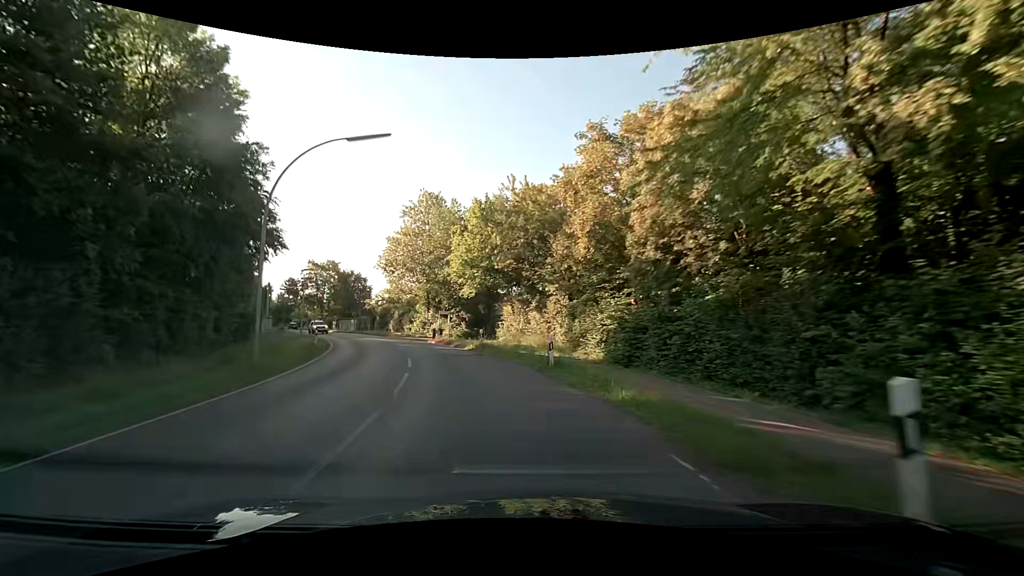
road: secondary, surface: asphalt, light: Day
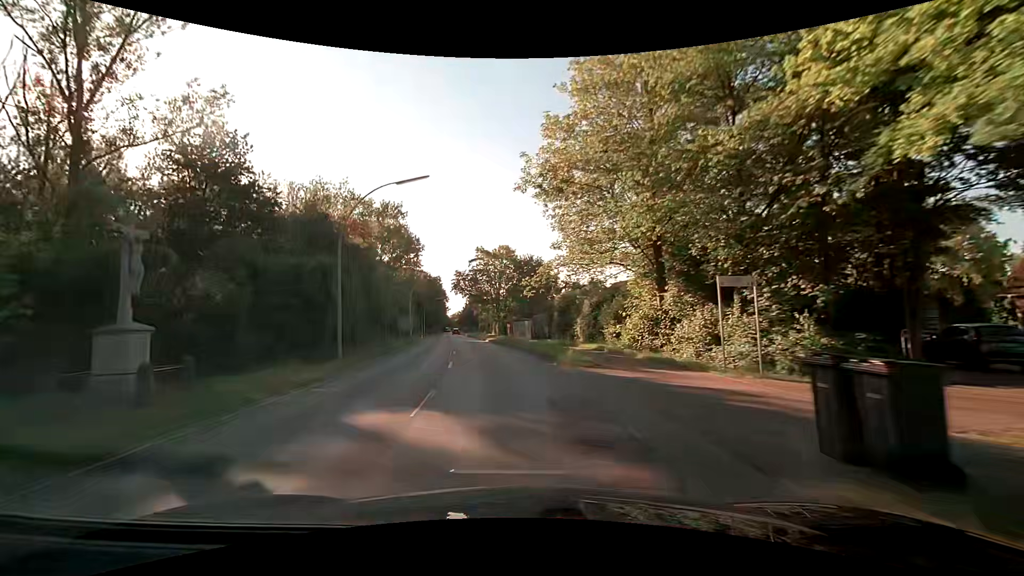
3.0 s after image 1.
(-7.9, +36.4) m; -23°
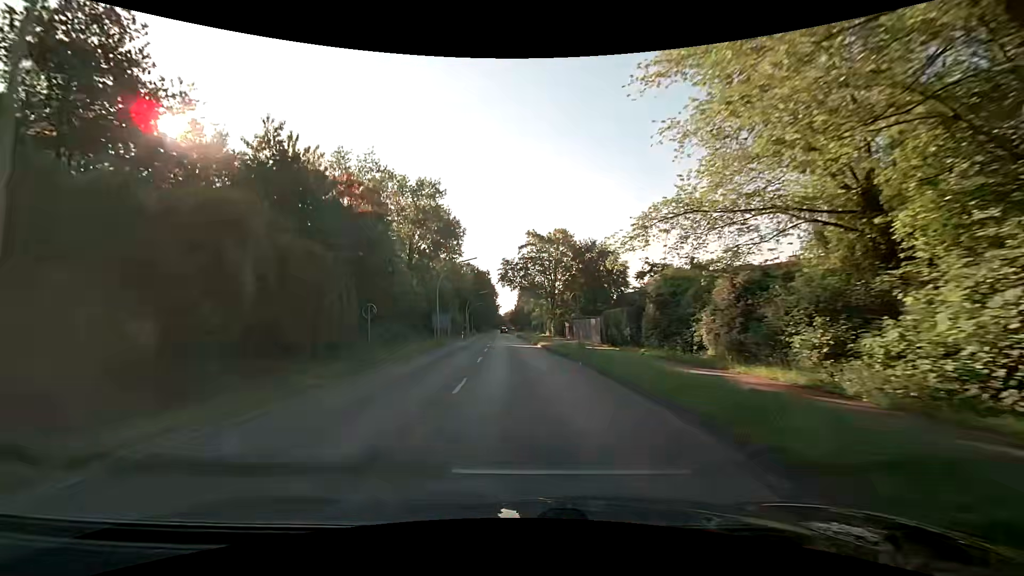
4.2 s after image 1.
(-0.8, +15.9) m; -6°
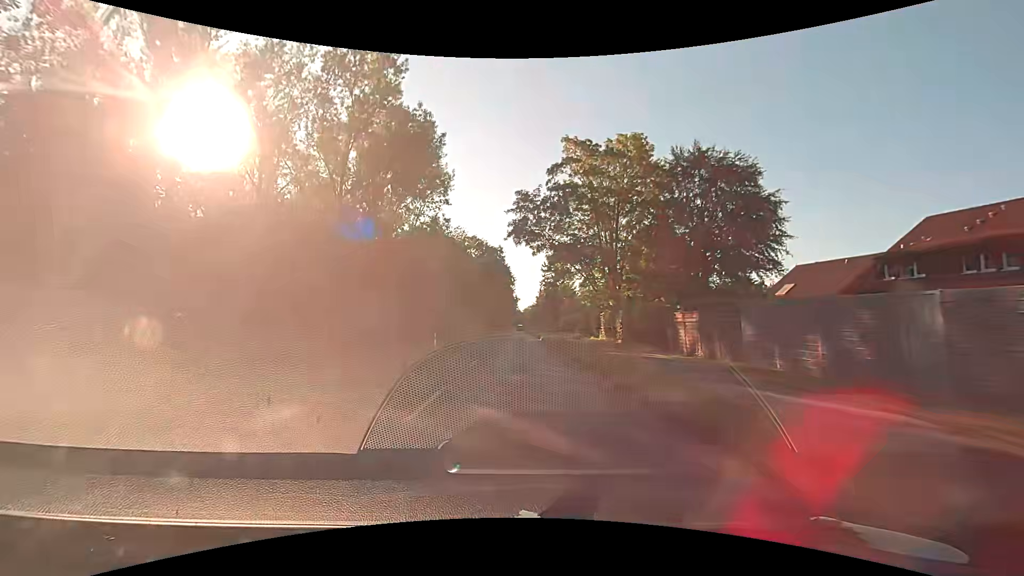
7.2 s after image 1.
(-1.3, +39.2) m; -3°
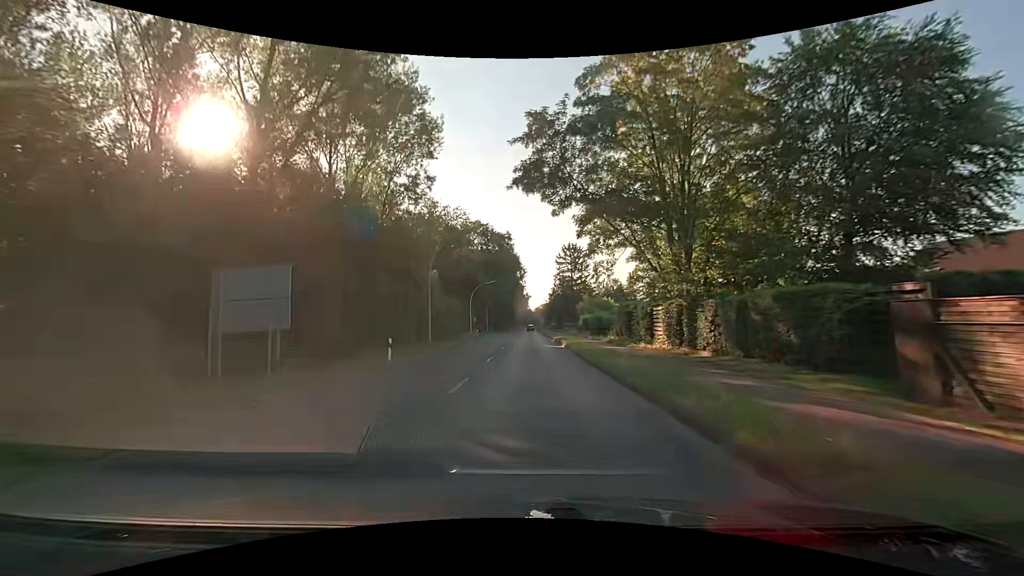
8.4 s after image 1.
(-0.1, +15.6) m; -1°
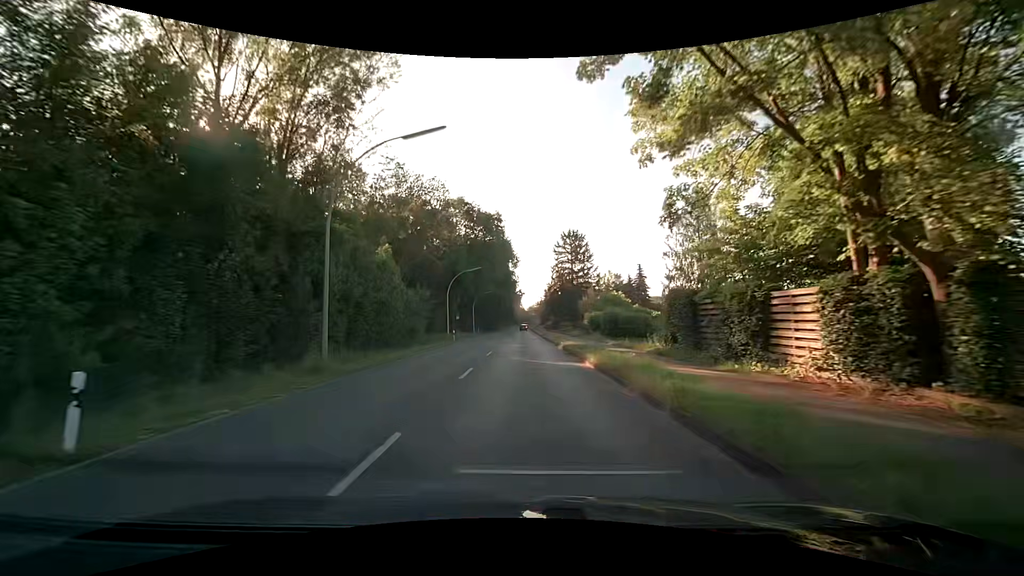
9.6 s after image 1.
(0.0, +15.6) m; +1°
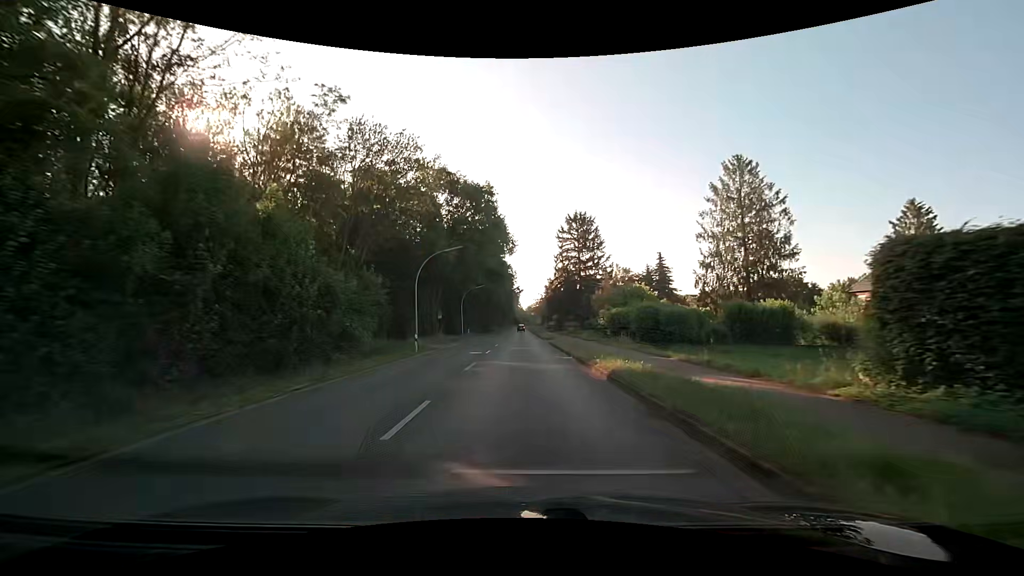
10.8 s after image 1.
(+0.1, +15.6) m; 0°
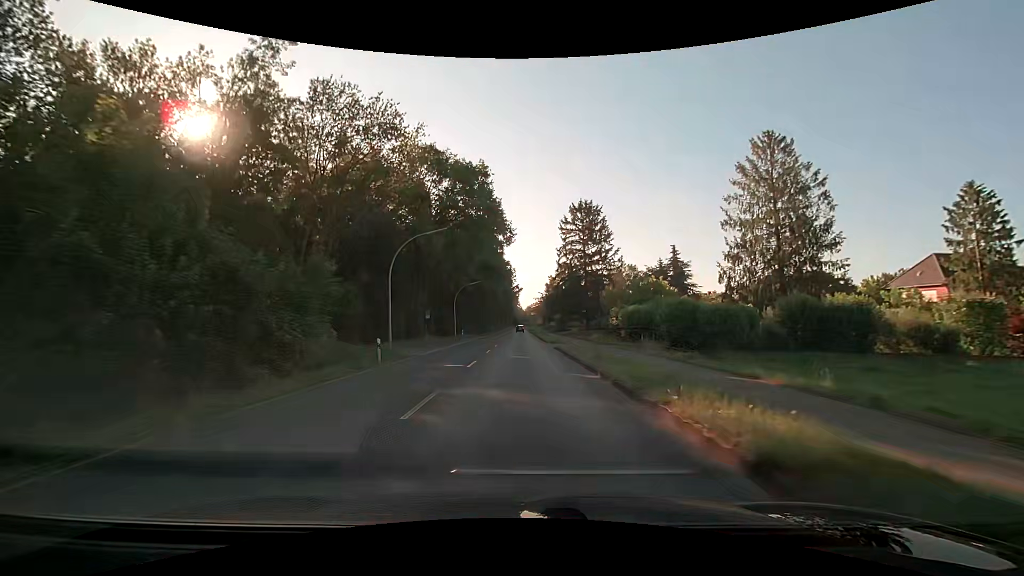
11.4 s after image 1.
(+0.1, +7.8) m; 0°
(0, +10) (0, +20) (0, +30) (0, +40) (0, +50) (0, +60) (0, +70) (0, +80) (0, +90) (0, +100) m
